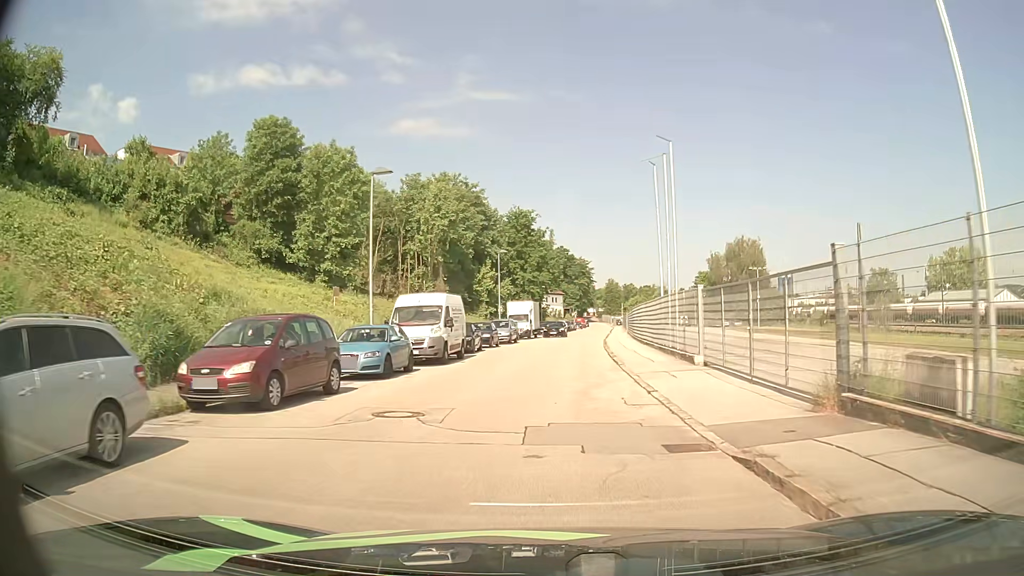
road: residential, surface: asphalt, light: Day
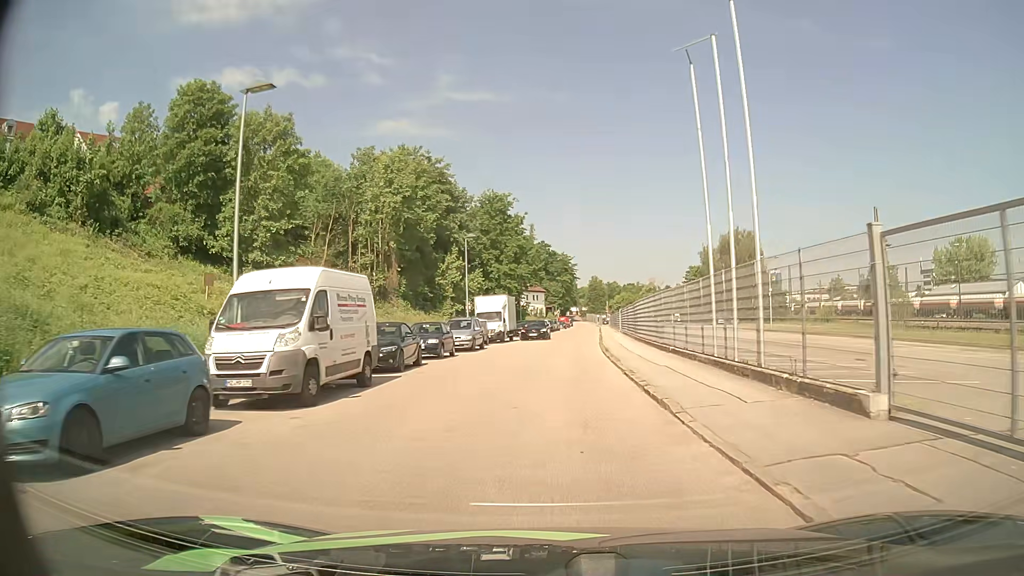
(+0.3, +11.6) m; +2°
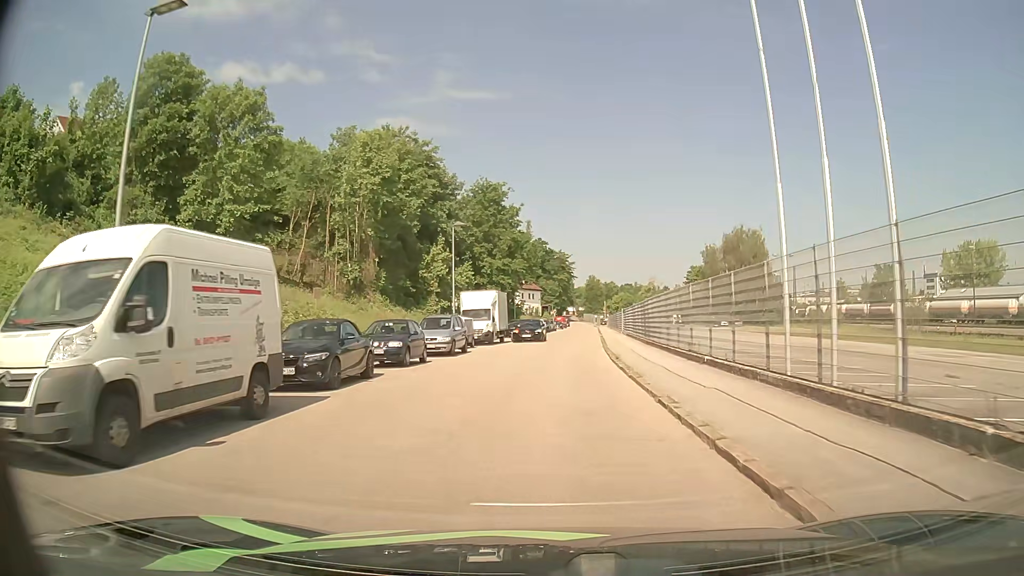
(+0.1, +5.6) m; +1°
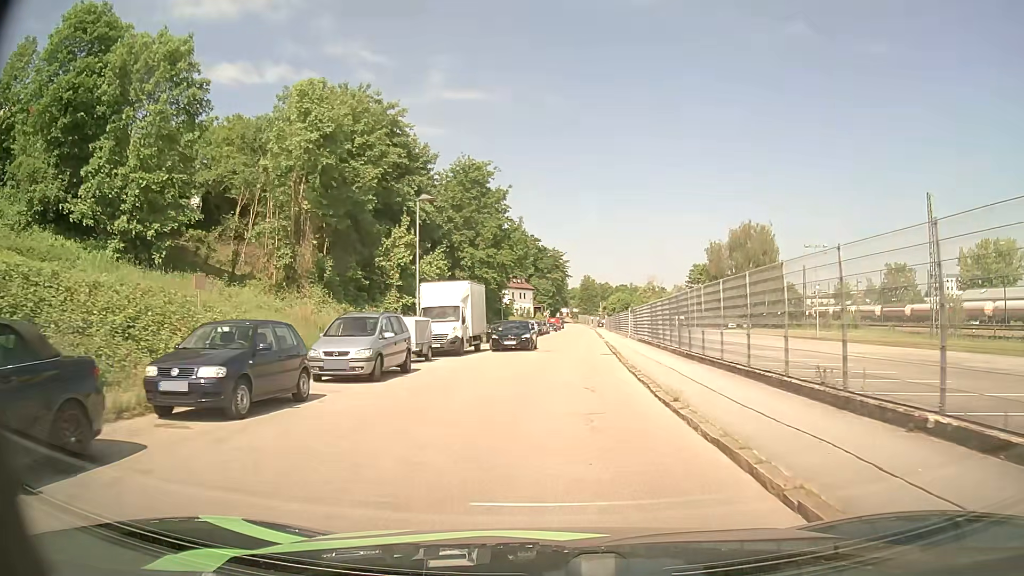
(0.0, +10.6) m; 0°
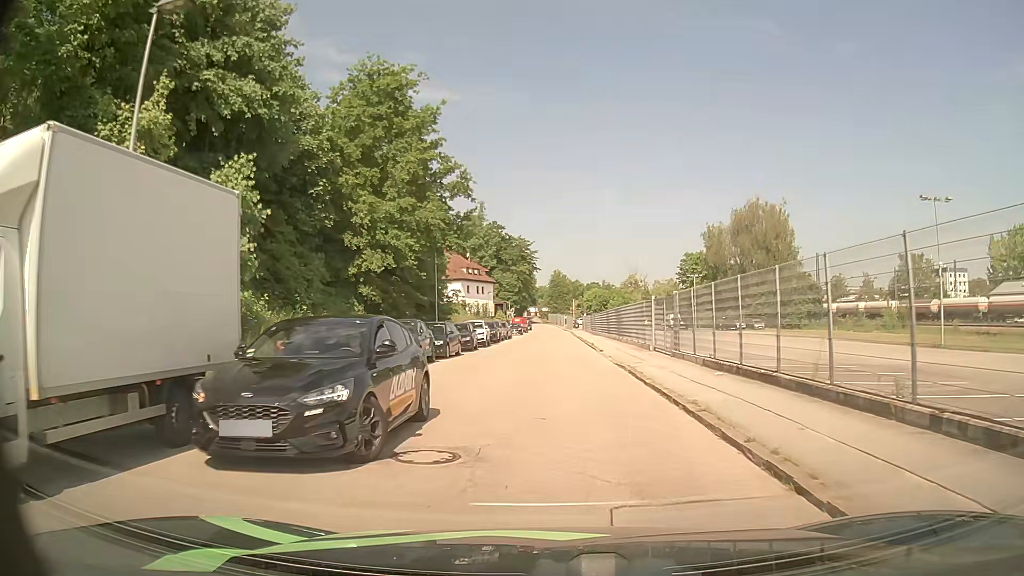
(+0.6, +24.5) m; +3°
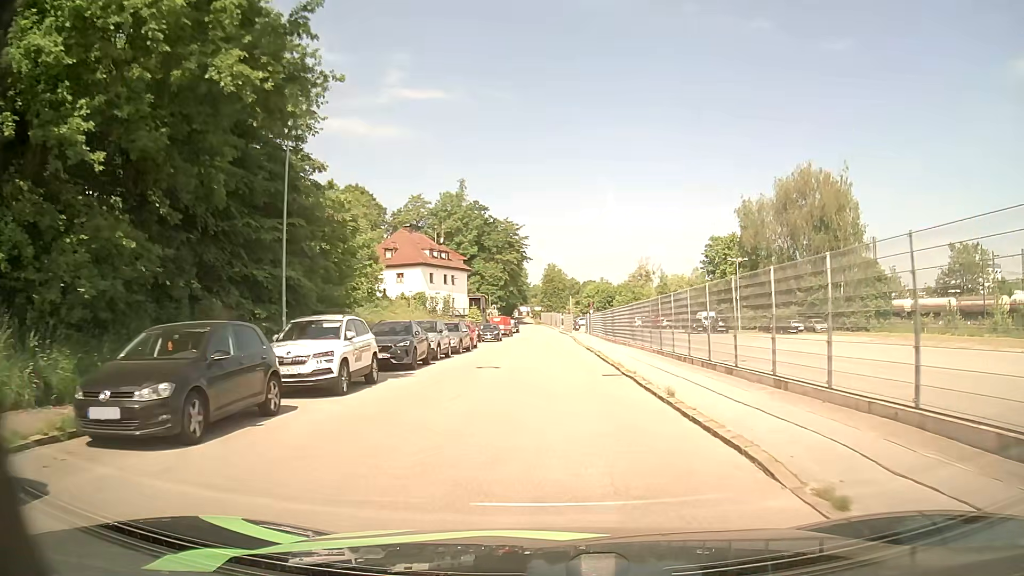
(+0.1, +26.4) m; 0°
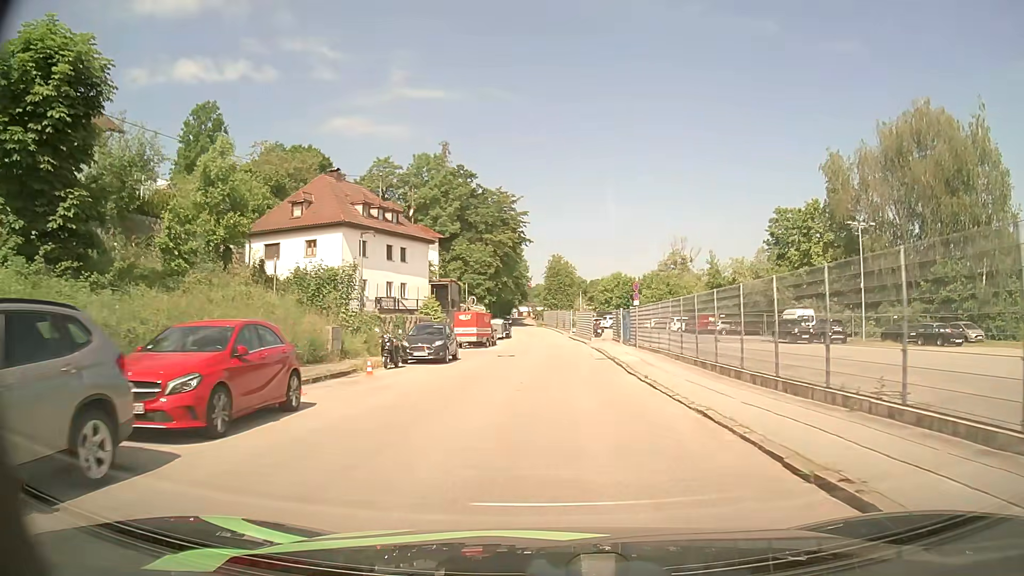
(0.0, +29.6) m; 0°
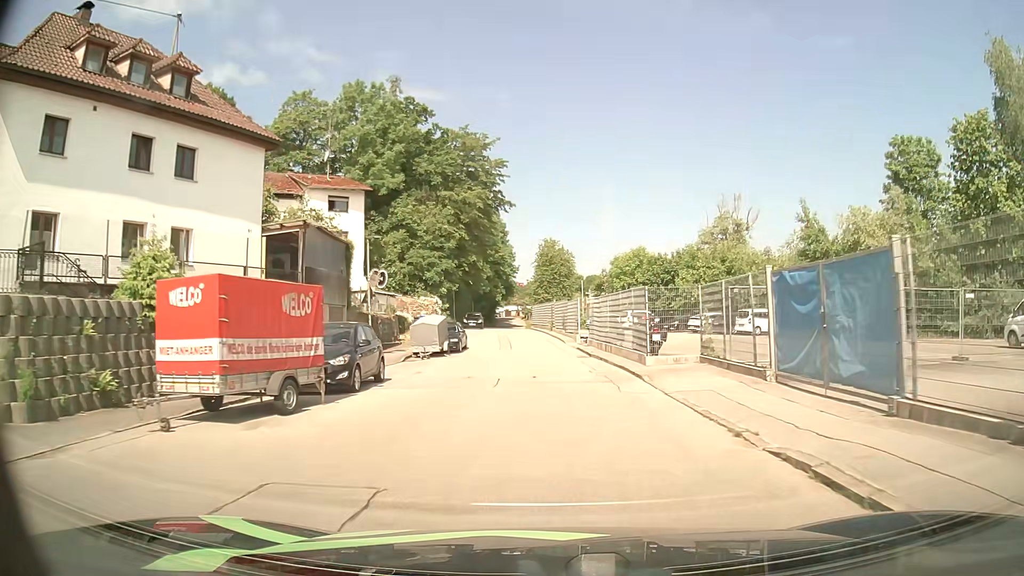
(+0.4, +30.8) m; +1°
(0, +10) (0, +20) (-1, +30) (-1, +40) (-2, +50) (-3, +60) (-4, +70) (-4, +80) (-5, +90) (-5, +100) m
